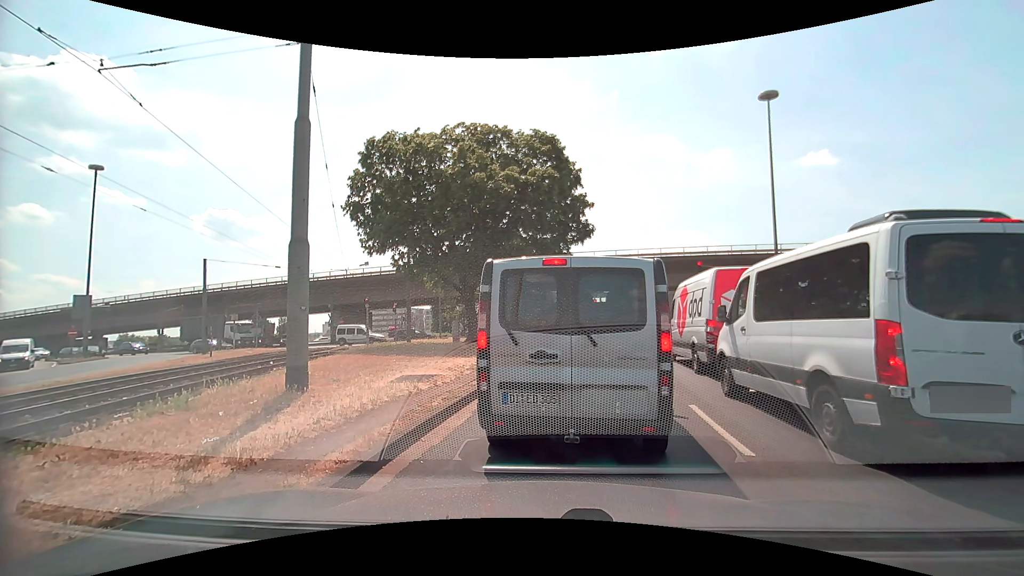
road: primary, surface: asphalt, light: Day
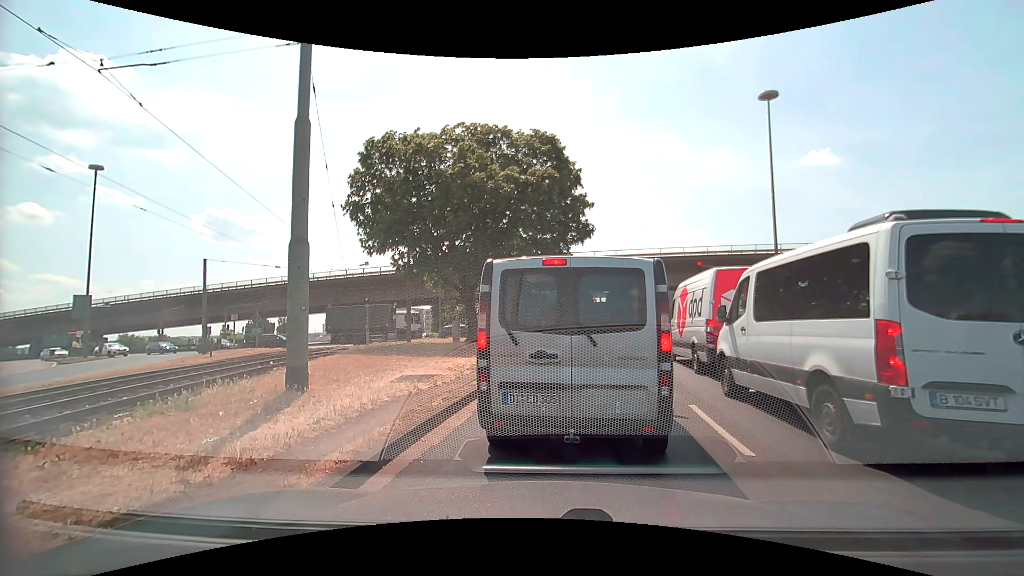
(0.0, 0.0) m; 0°
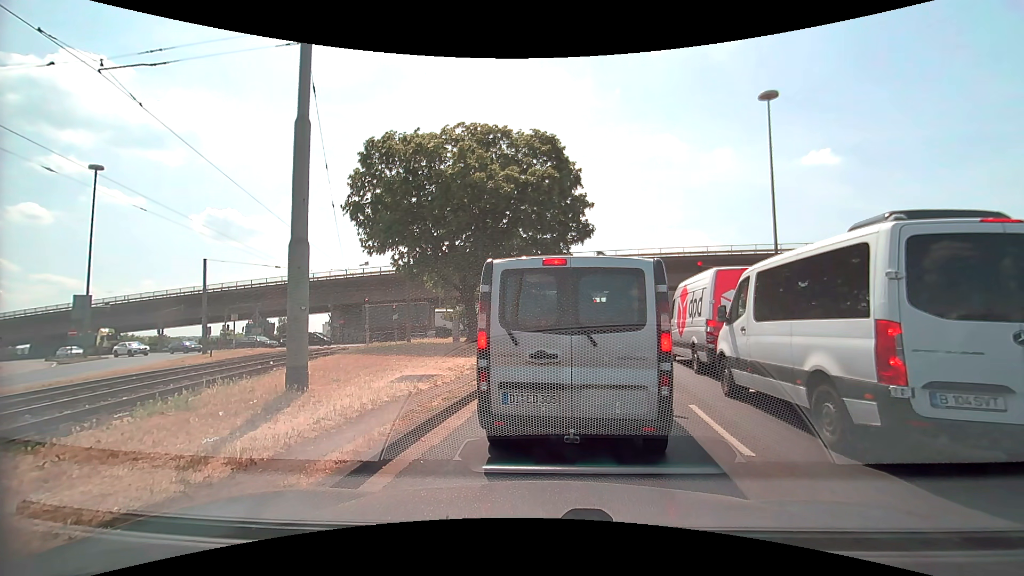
(0.0, 0.0) m; 0°
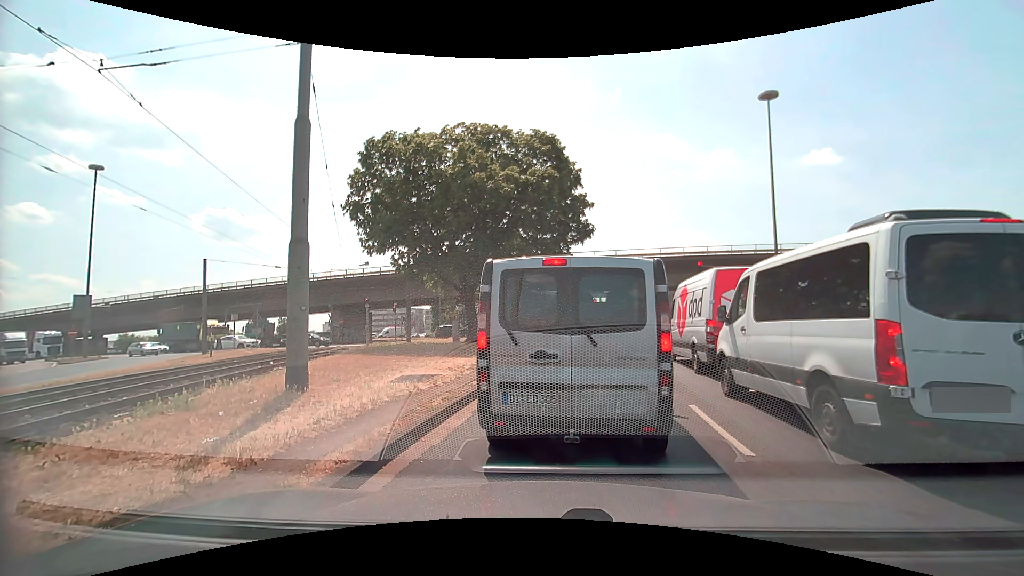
(0.0, 0.0) m; 0°
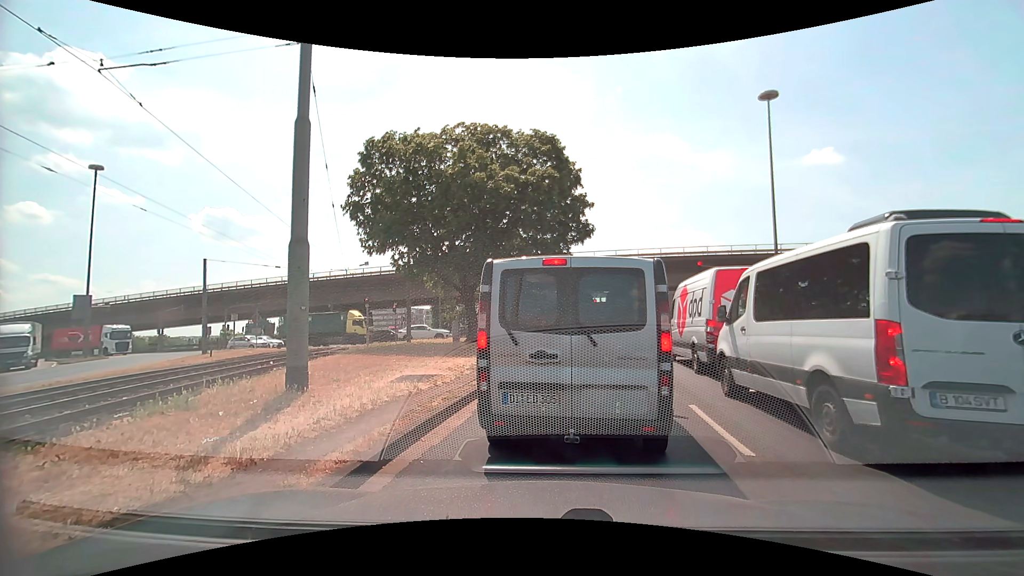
(0.0, 0.0) m; 0°
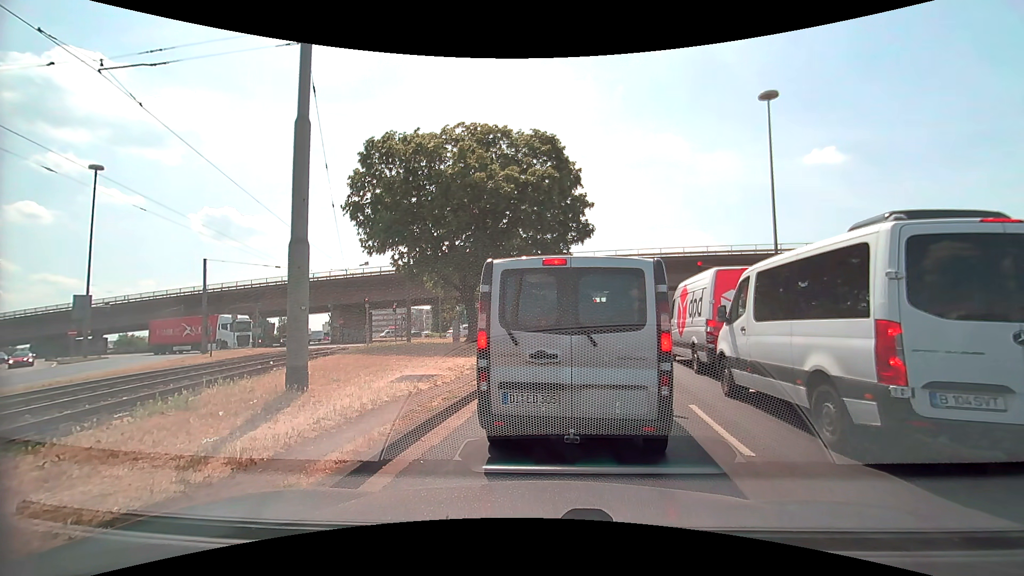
(0.0, 0.0) m; 0°
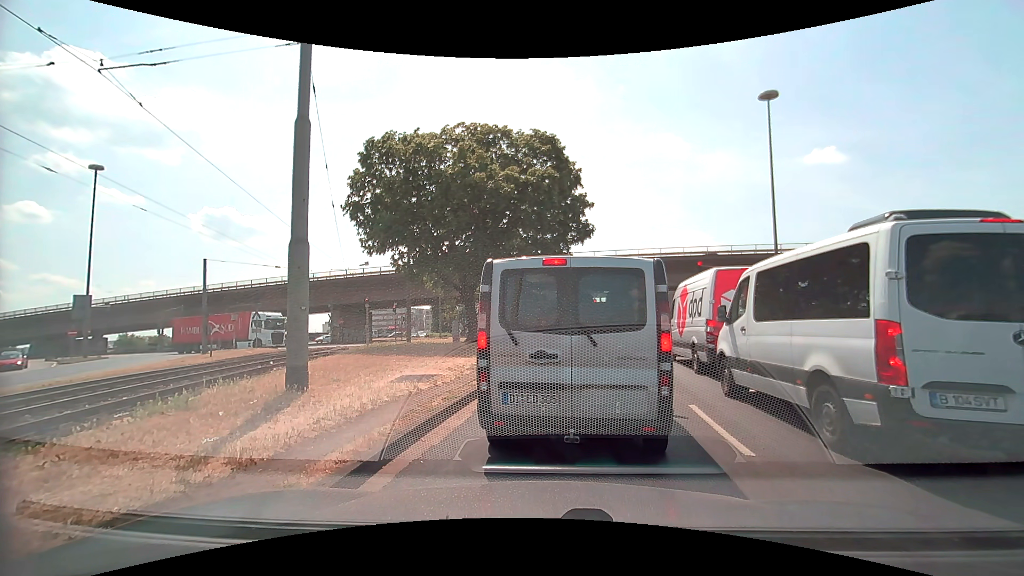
(0.0, 0.0) m; 0°
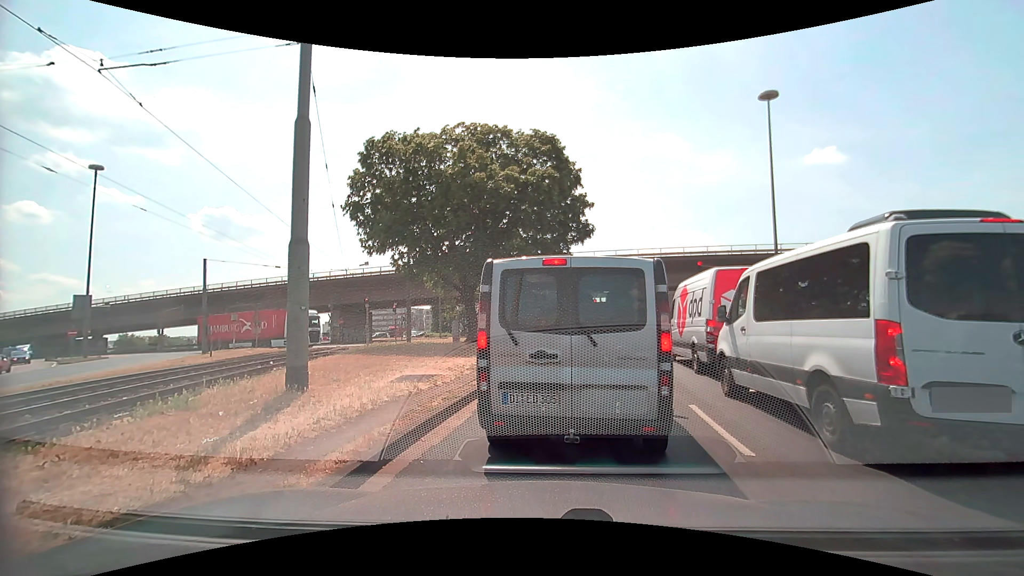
(0.0, 0.0) m; 0°
(+1, +10) (+2, +20) (+4, +30) (+6, +39) (+9, +49) (+11, +59) (+13, +69) (+14, +79) (+14, +89) (+13, +99) m
